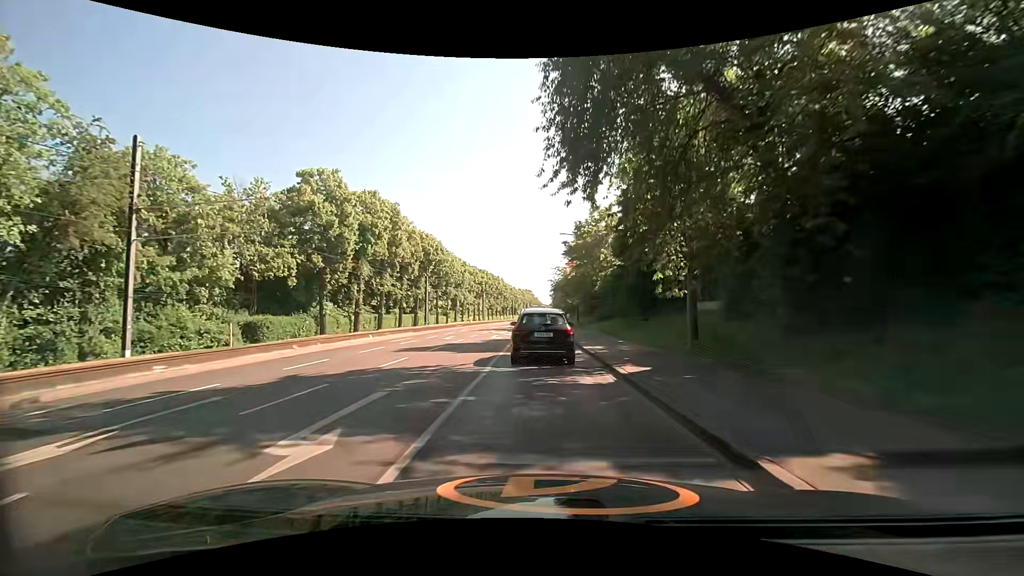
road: secondary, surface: asphalt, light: Day
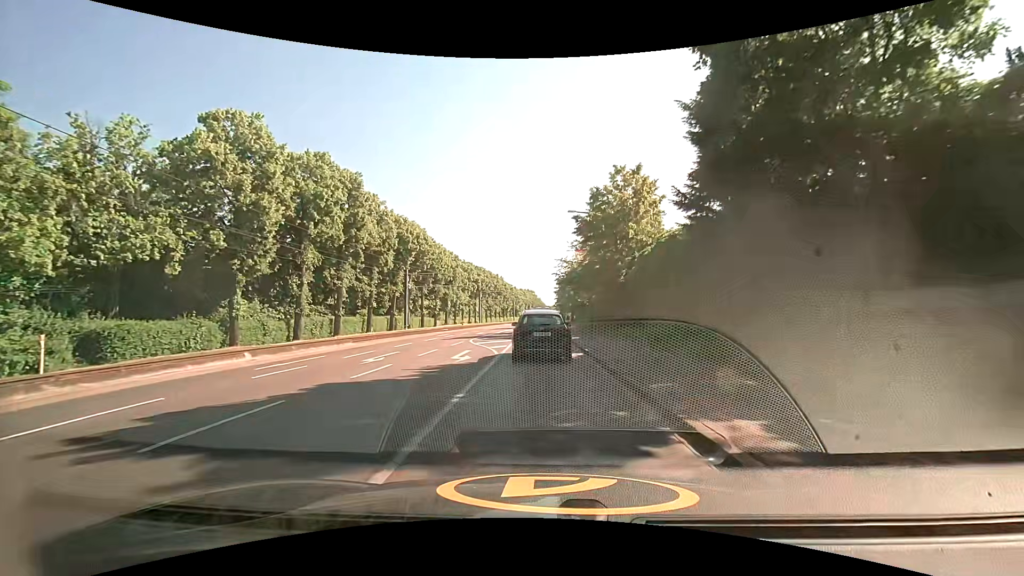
(0.0, +13.8) m; 0°
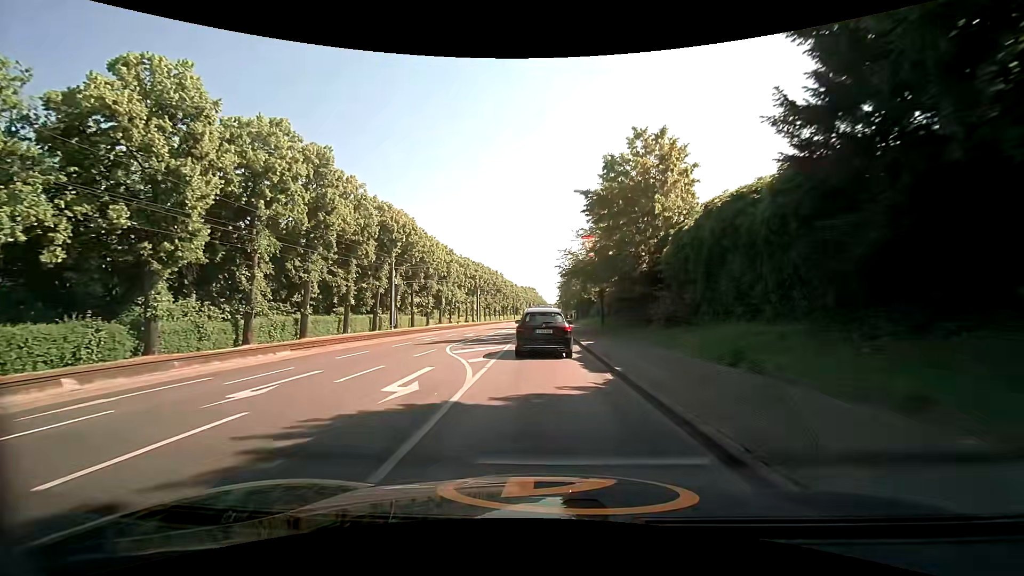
(0.0, +7.1) m; 0°
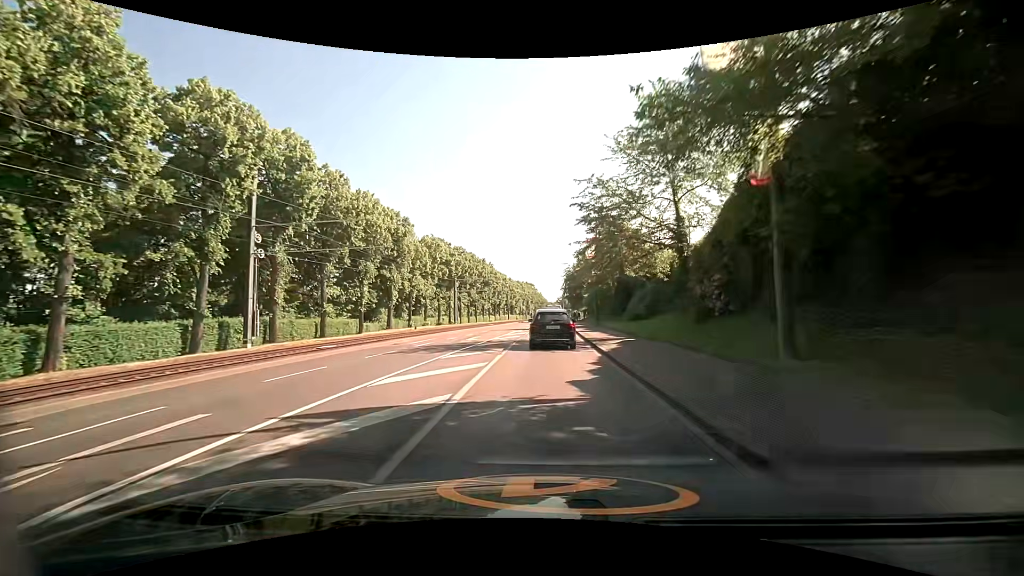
(-0.1, +29.9) m; 0°
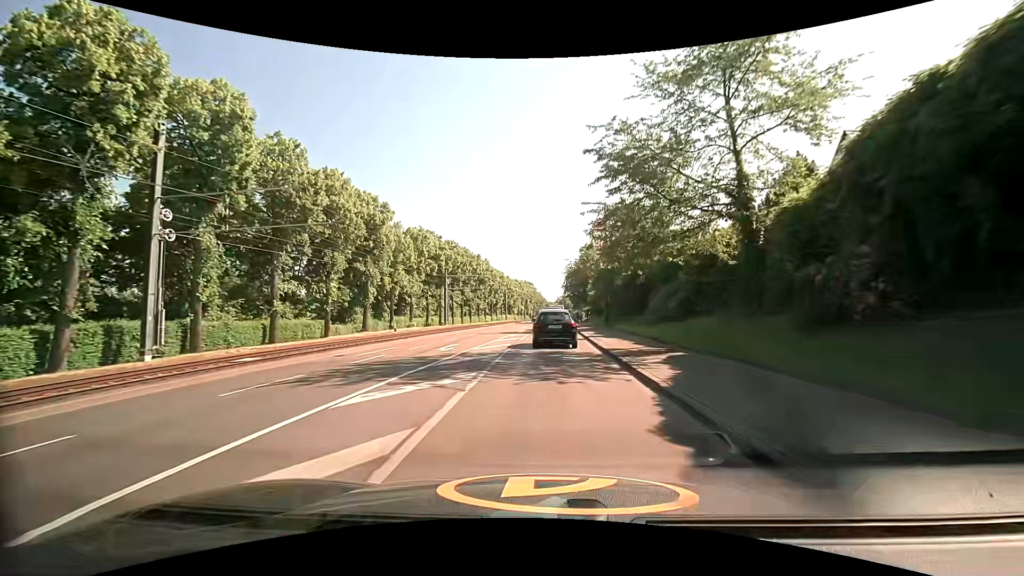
(+0.1, +8.0) m; +1°
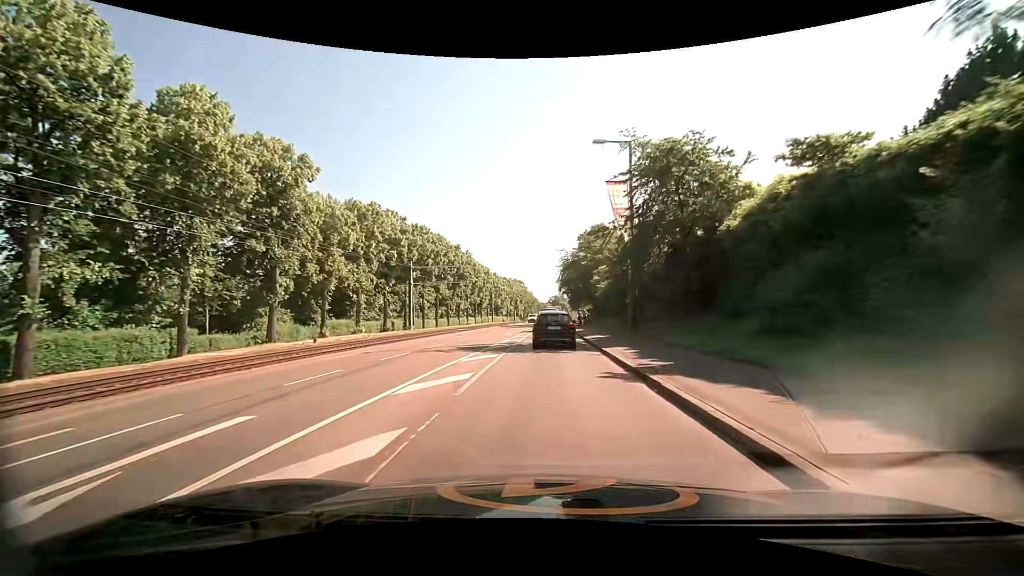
(+0.2, +16.5) m; +1°
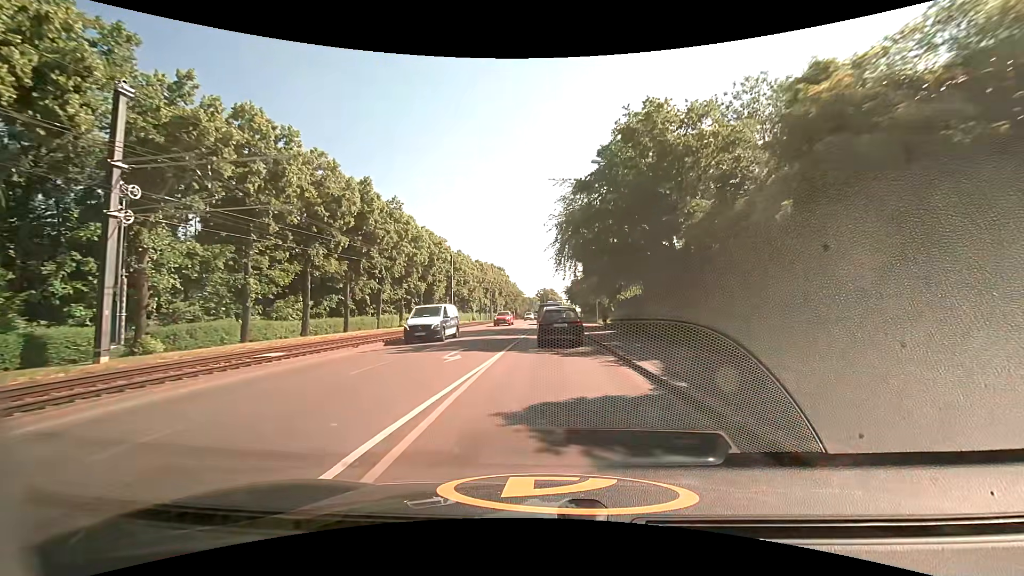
(+0.9, +41.8) m; +2°
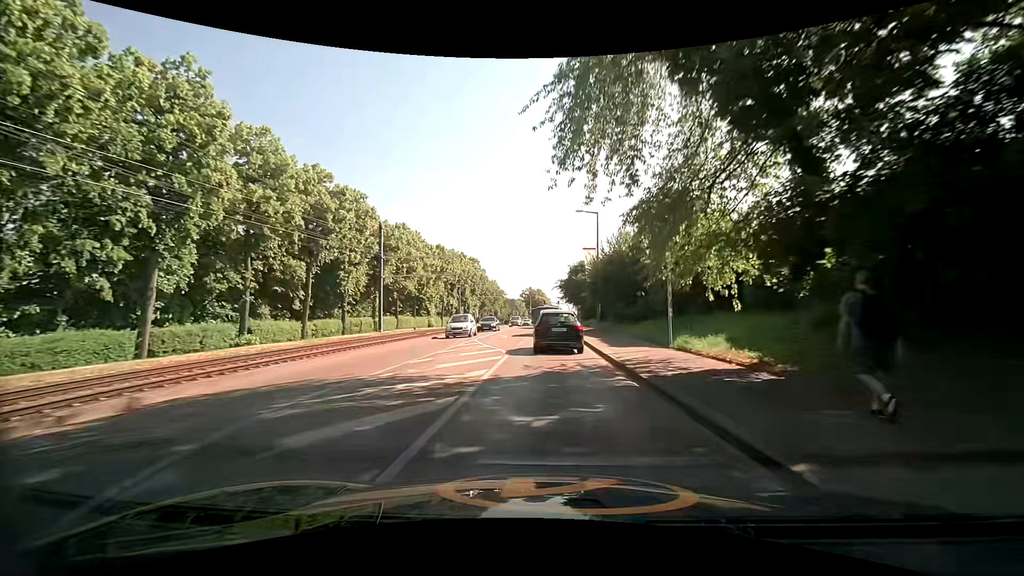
(+0.3, +31.3) m; +2°
(0, +10) (0, +20) (0, +30) (0, +40) (+1, +50) (+1, +60) (+1, +70) (+1, +80) (+2, +90) (+2, +100) m
